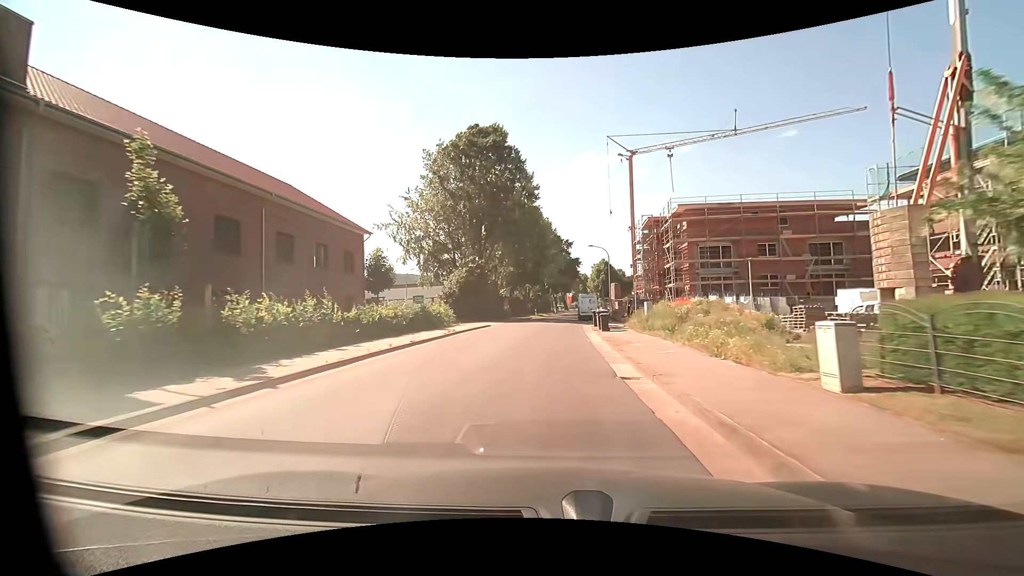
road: unclassified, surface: asphalt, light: Day
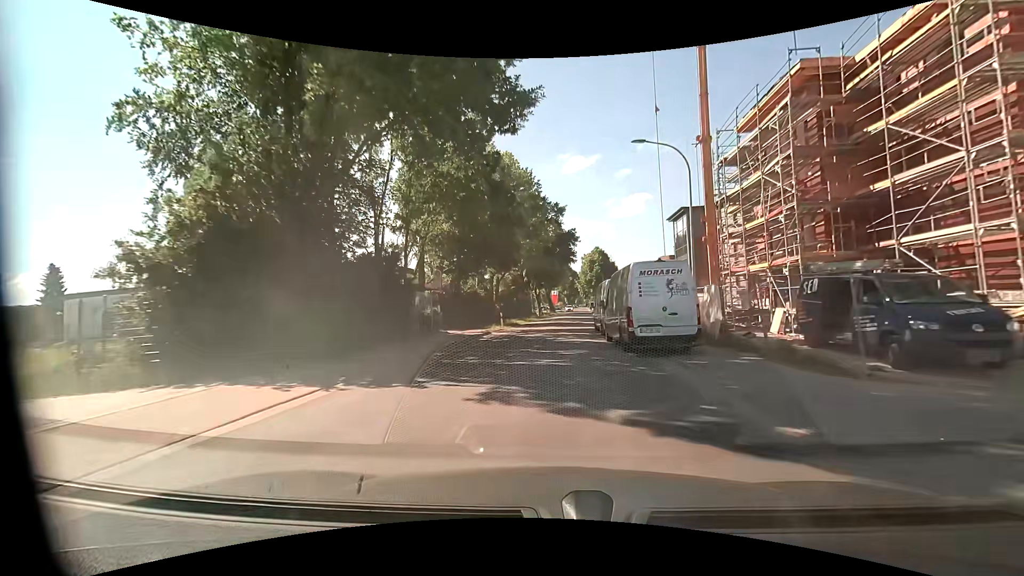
(+0.3, +35.0) m; +2°
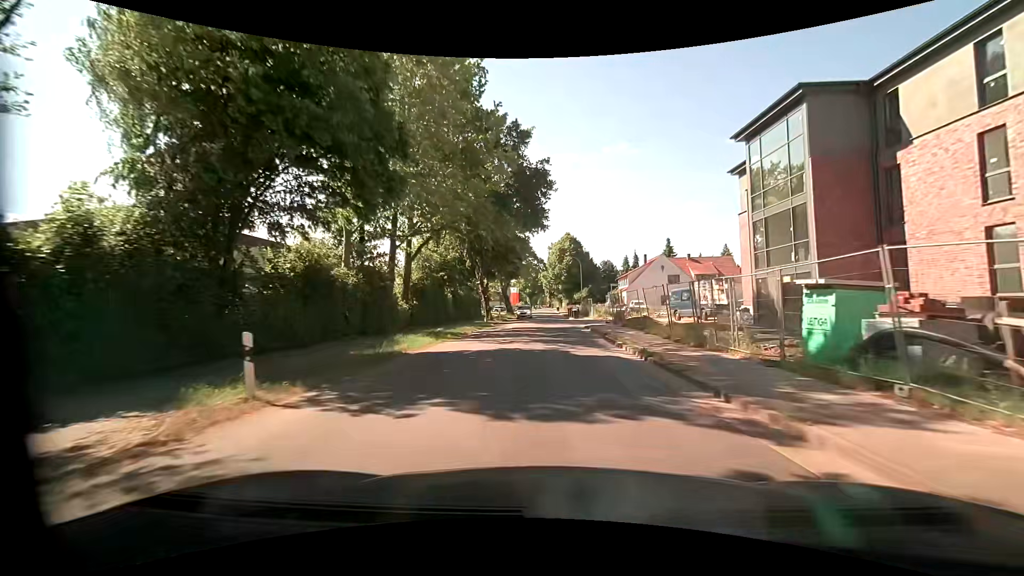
(+0.9, +27.5) m; +4°
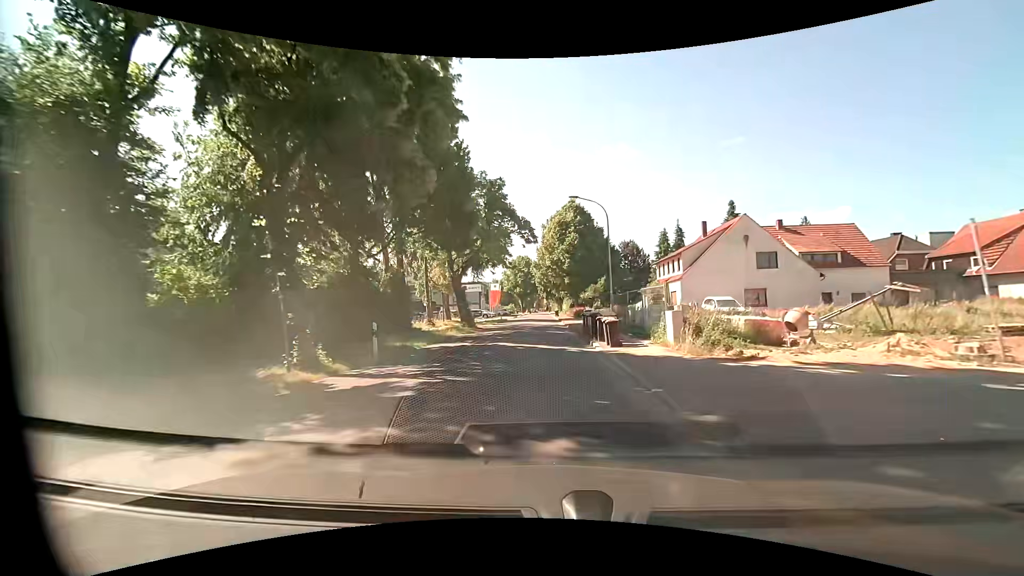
(+0.7, +35.2) m; 0°
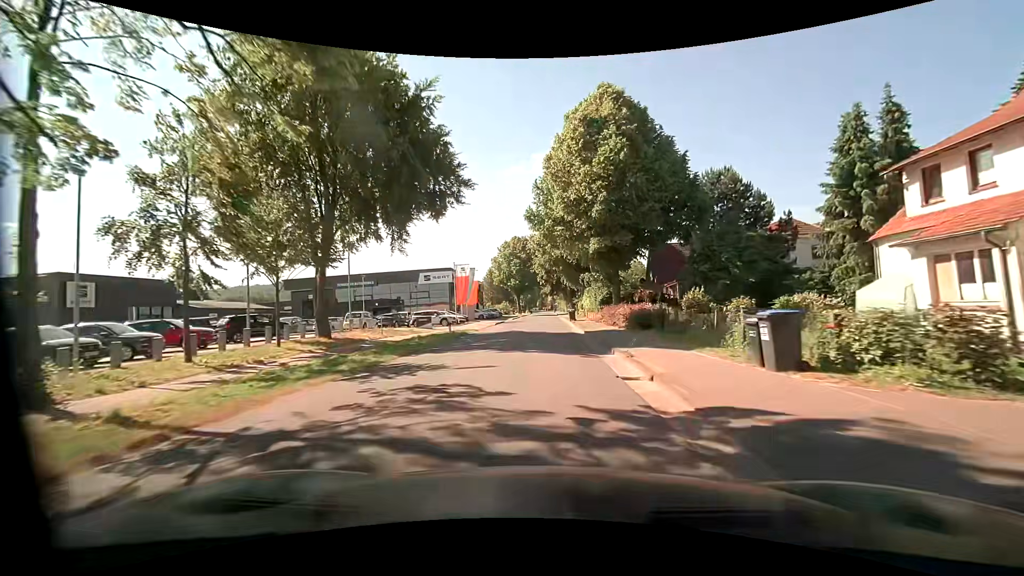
(-0.3, +36.6) m; 0°
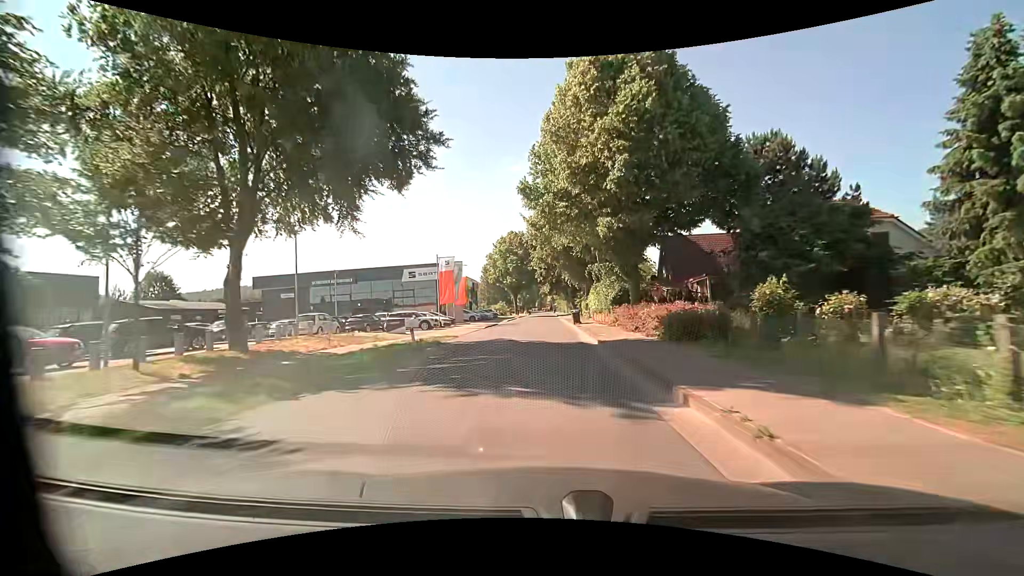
(0.0, +7.5) m; -1°
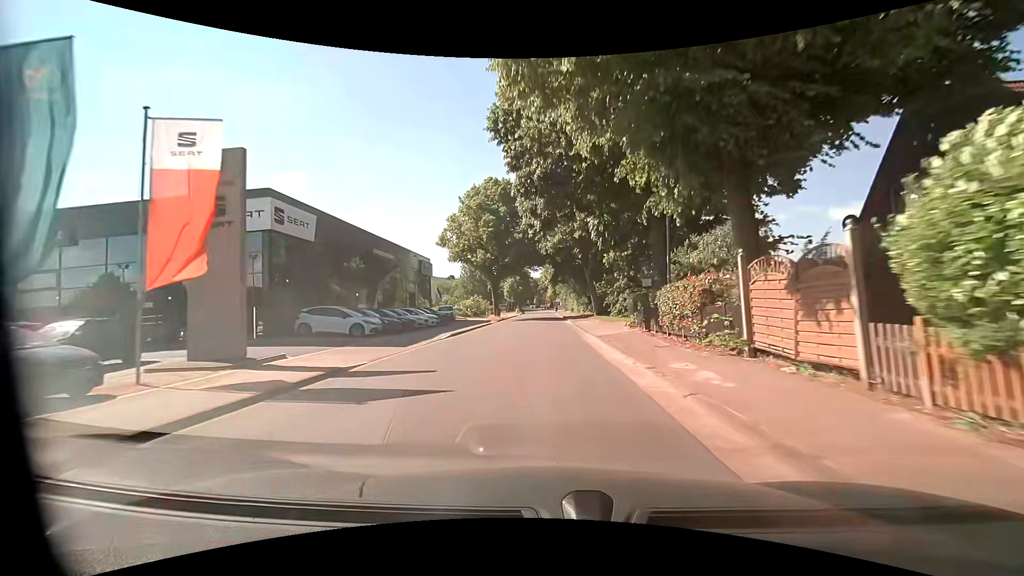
(+0.3, +38.0) m; +1°
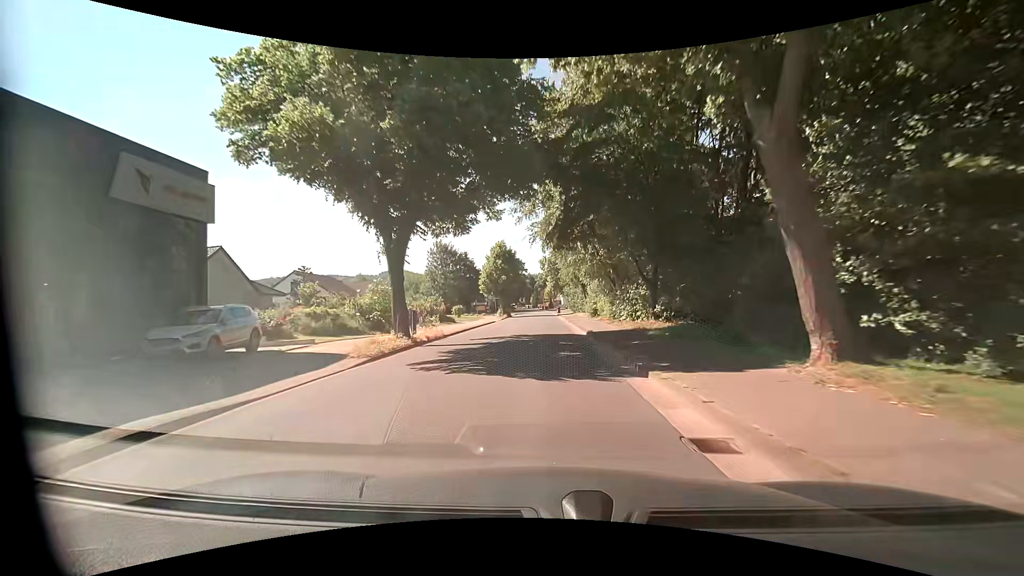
(-0.4, +37.4) m; -1°
(0, +10) (0, +20) (0, +30) (0, +40) (0, +50) (0, +60) (0, +70) (0, +80) (0, +90) (0, +100) m
